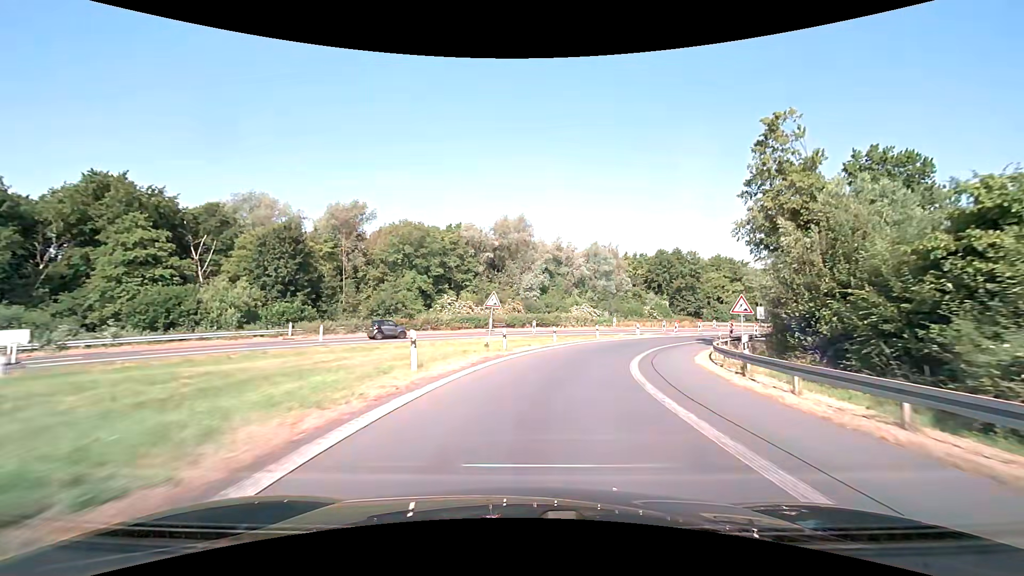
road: motorway_link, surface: asphalt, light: Day
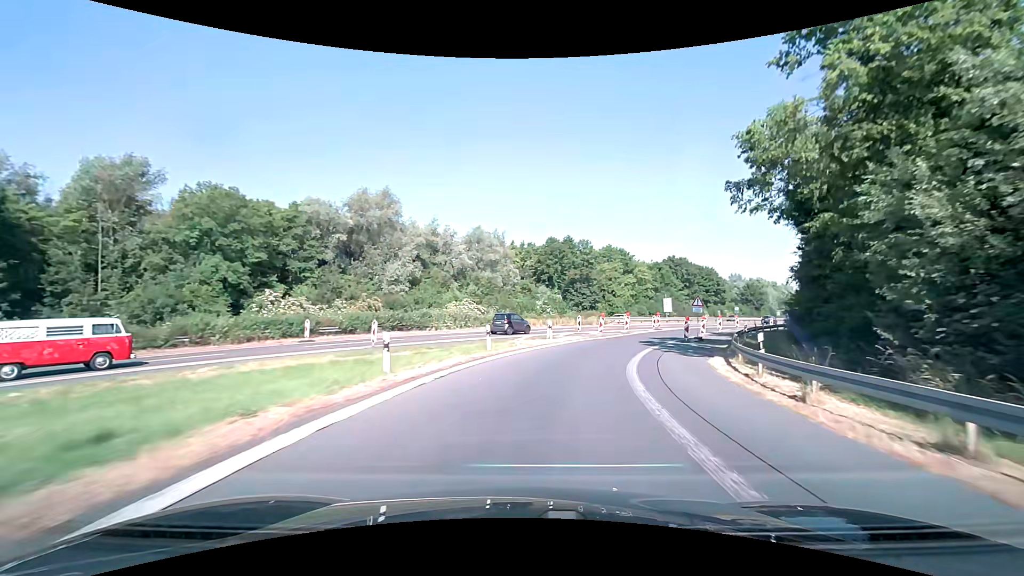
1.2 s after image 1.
(+2.1, +19.2) m; +13°
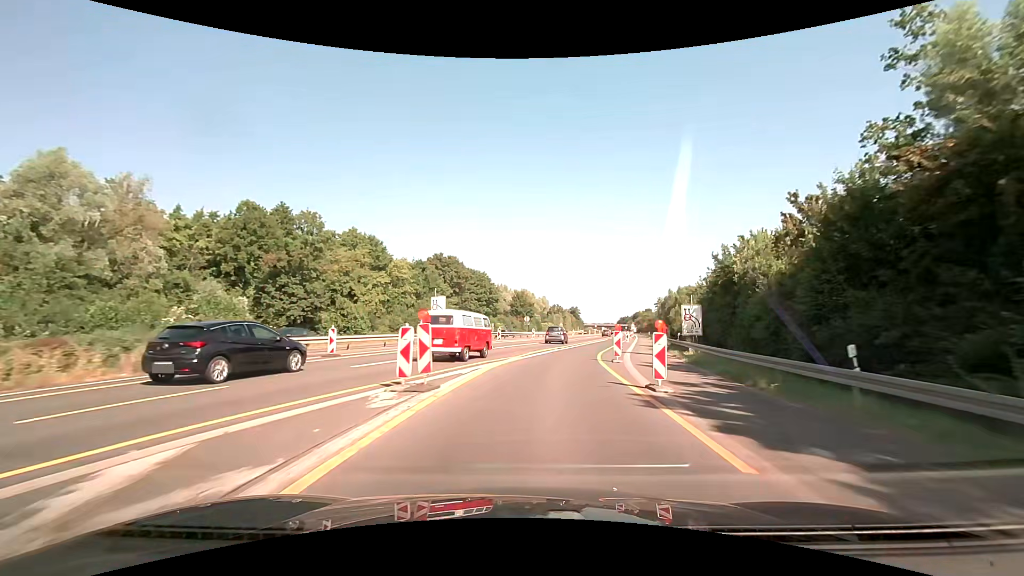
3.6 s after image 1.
(+9.1, +37.2) m; +27°
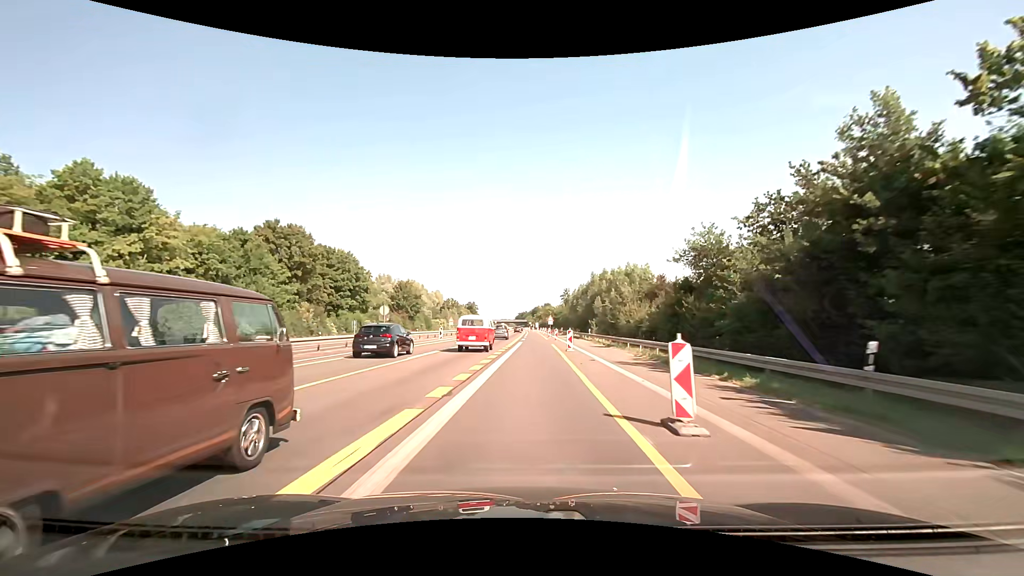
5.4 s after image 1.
(+3.4, +29.9) m; +12°
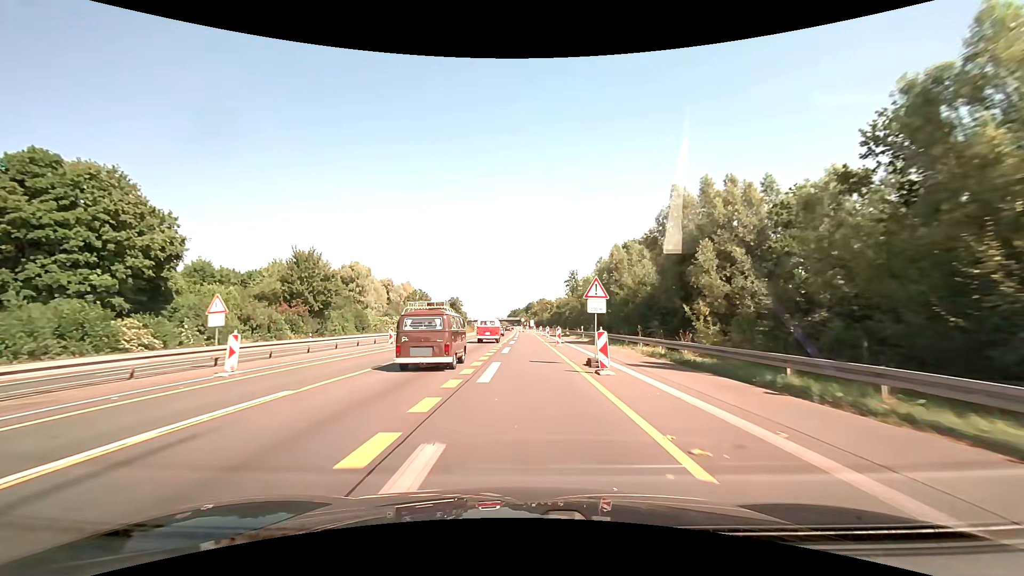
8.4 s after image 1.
(+1.3, +52.8) m; +1°
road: motorway
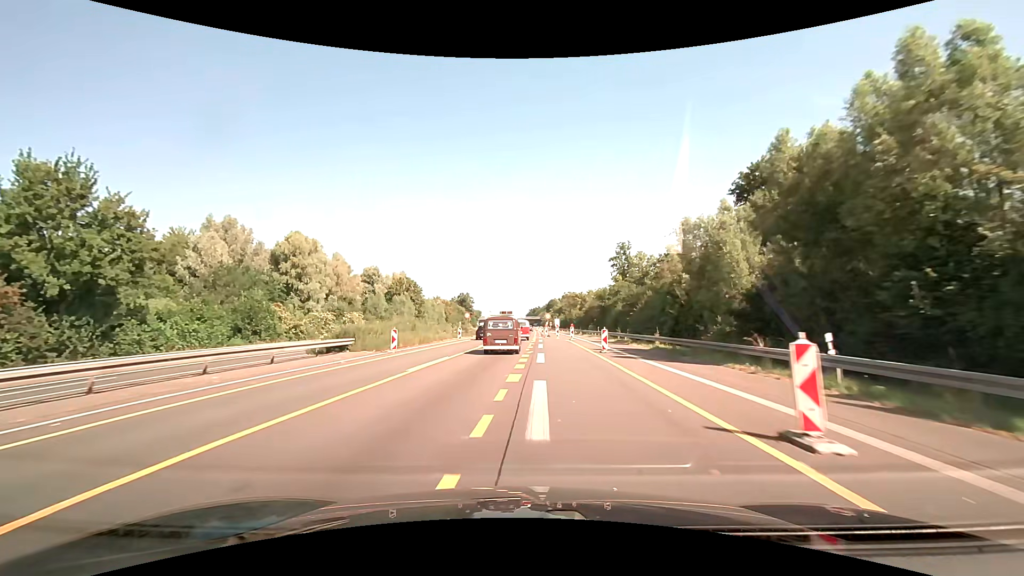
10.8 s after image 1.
(-0.8, +43.5) m; -2°
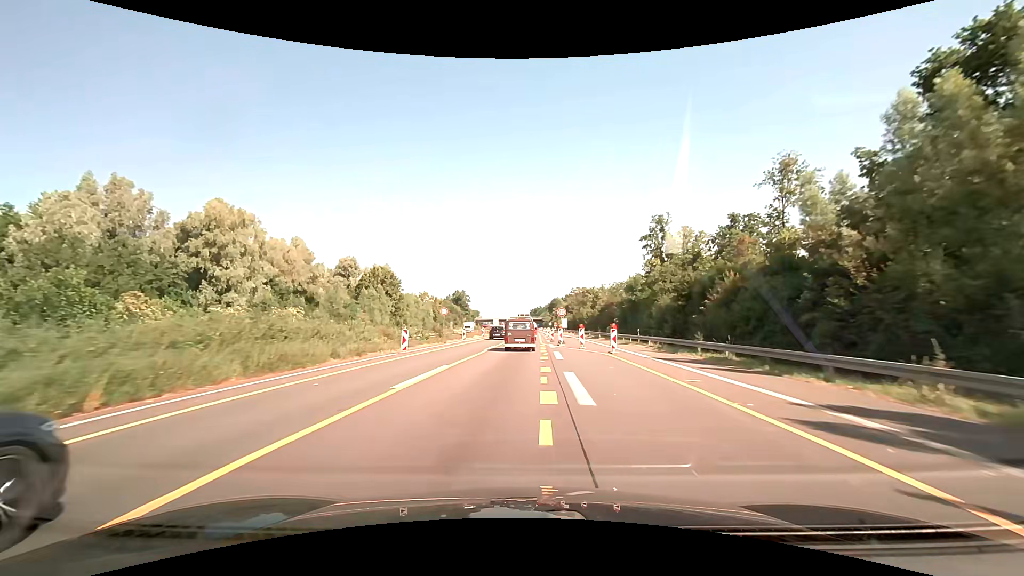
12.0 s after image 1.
(-0.1, +22.3) m; 0°
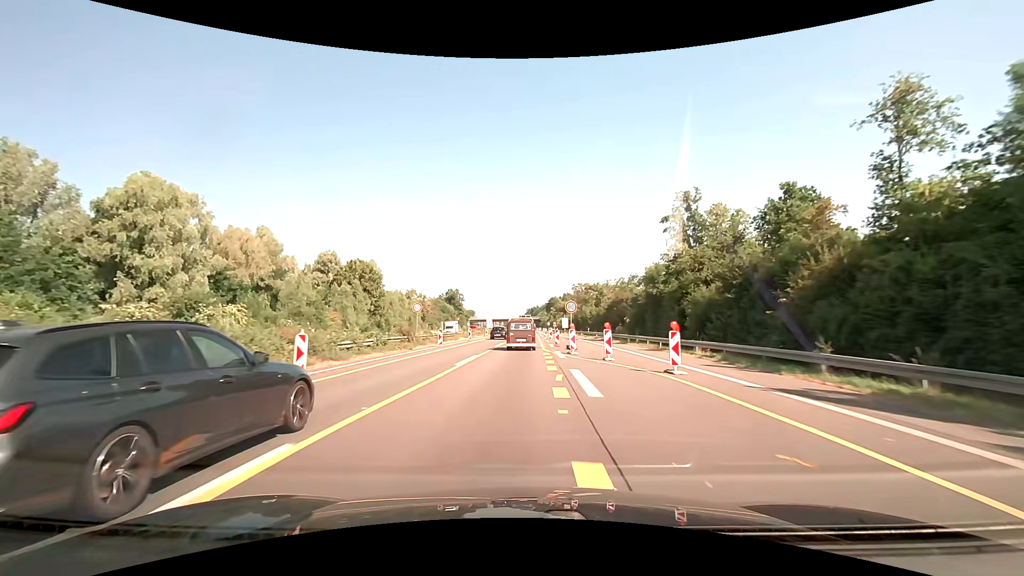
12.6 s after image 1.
(0.0, +11.4) m; 0°
(0, +10) (0, +20) (0, +30) (0, +40) (0, +50) (0, +60) (+1, +70) (+1, +80) (+1, +90) (+1, +100) m
